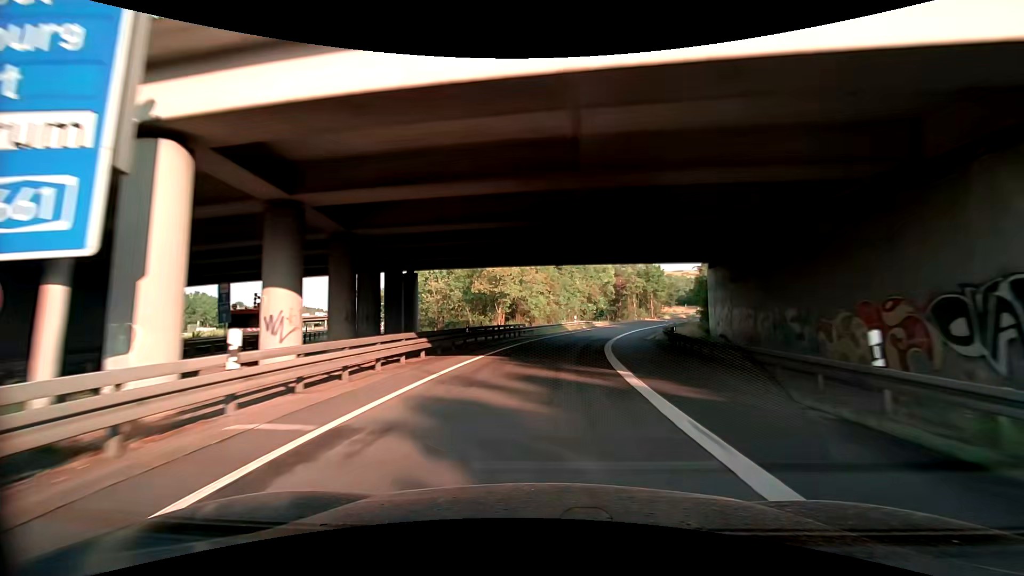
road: motorway_link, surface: asphalt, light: Day
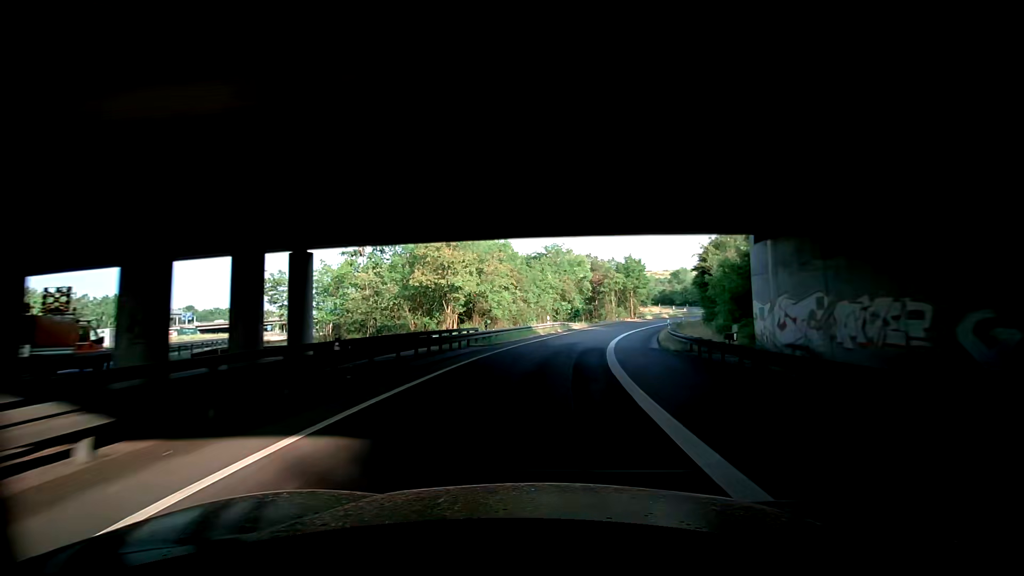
(+0.4, +11.8) m; +3°
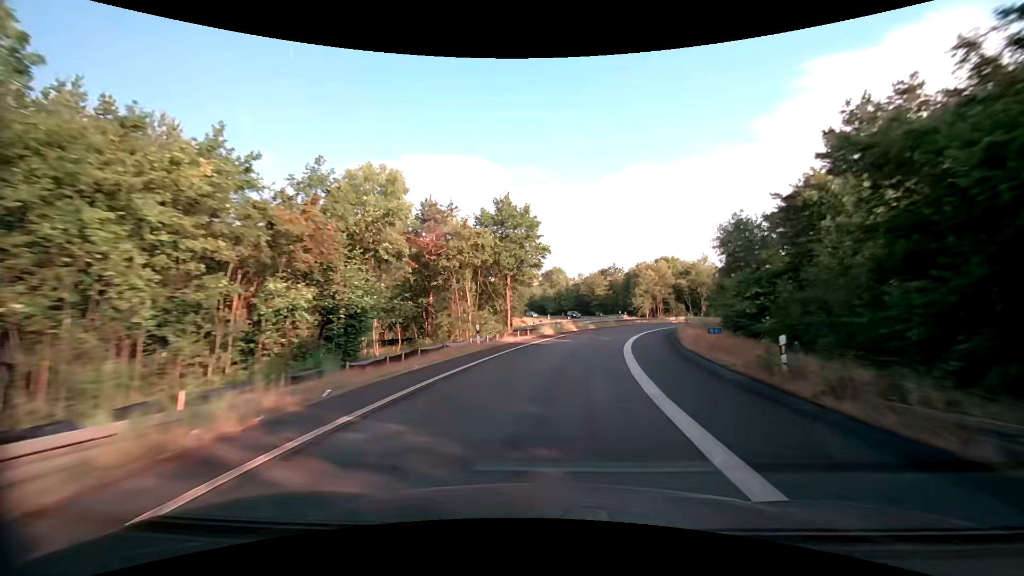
(+4.7, +46.5) m; +16°
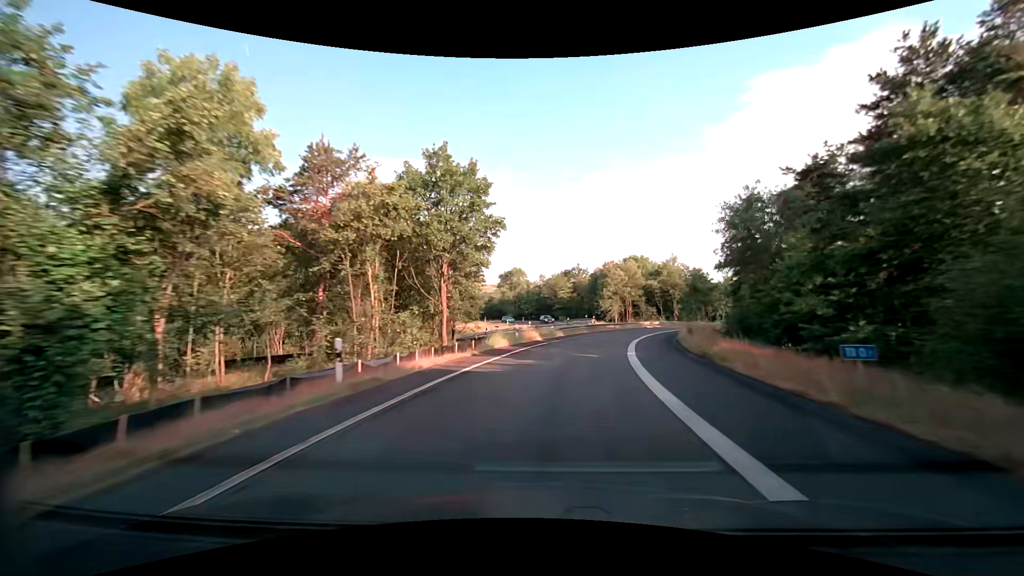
(+0.4, +11.6) m; +4°
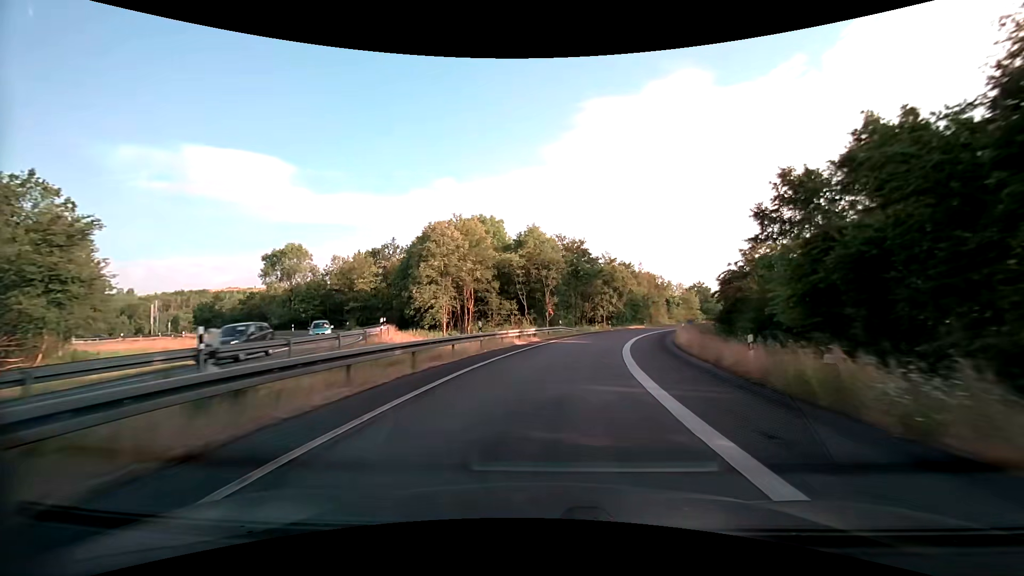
(+7.4, +45.1) m; +18°
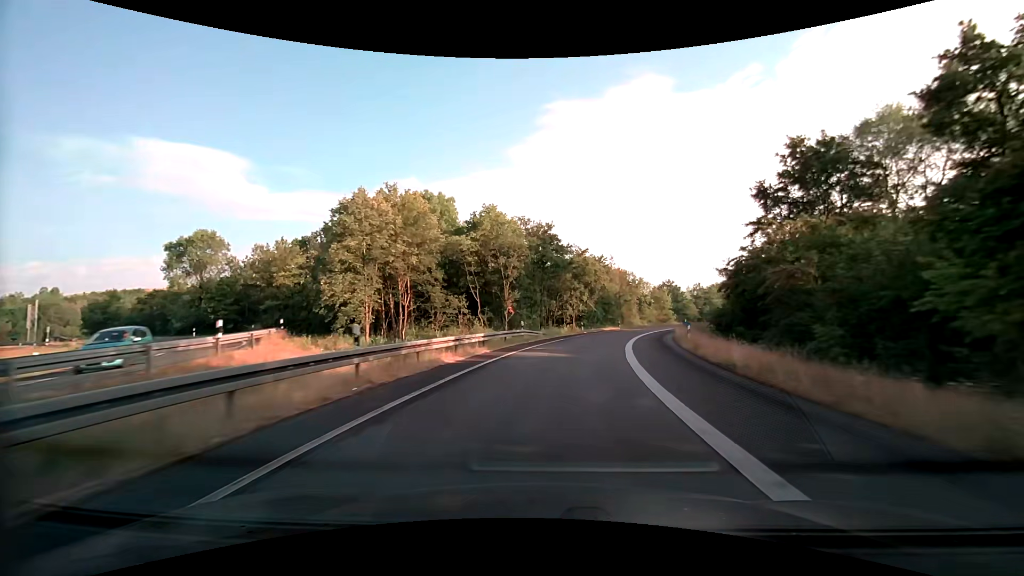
(+0.4, +11.3) m; +4°
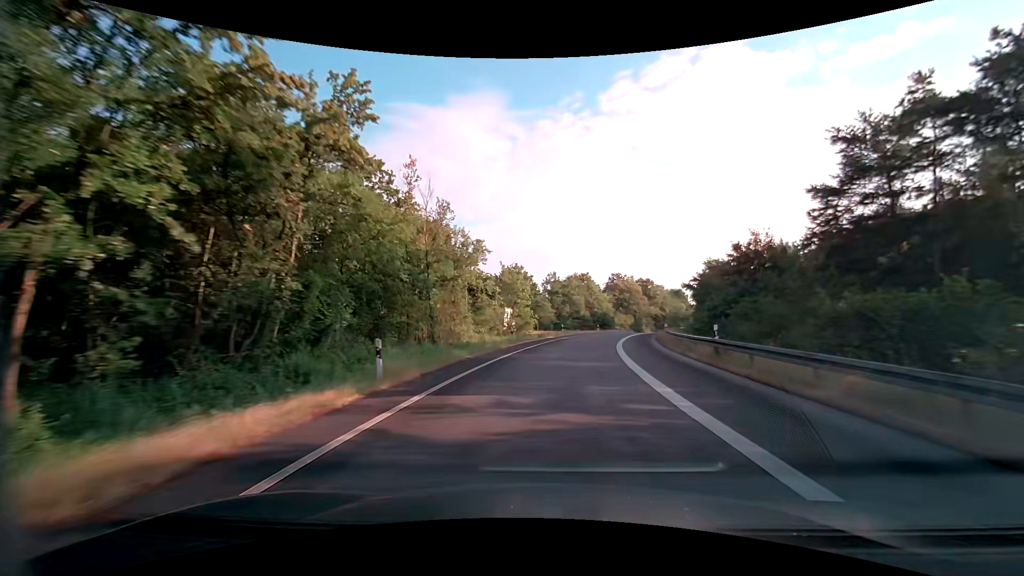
(+9.9, +55.5) m; +20°
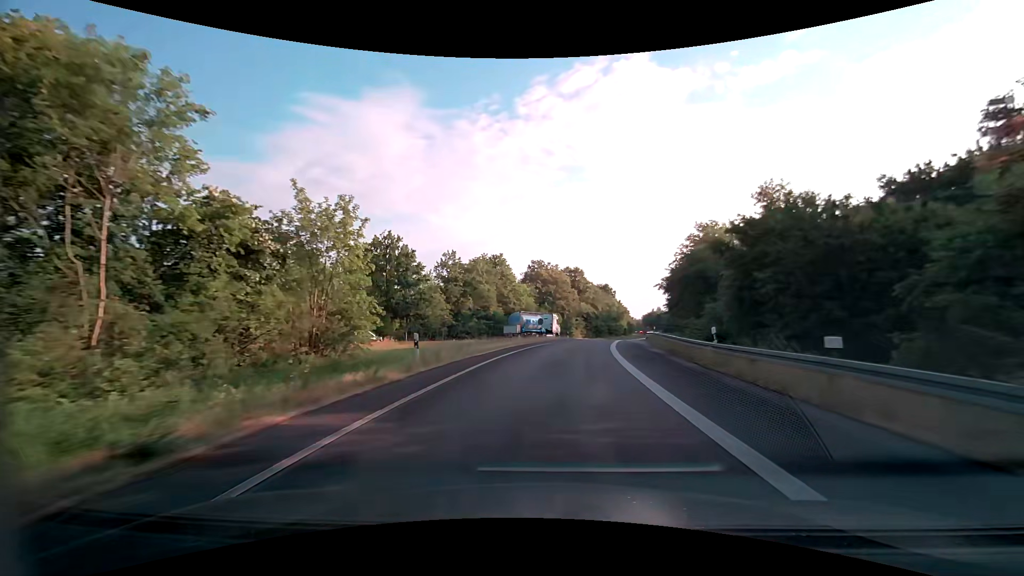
(+2.9, +33.9) m; +9°
(0, +10) (+1, +20) (+2, +30) (+4, +40) (+6, +50) (+8, +59) (+10, +69) (+13, +79) (+16, +88) (+19, +98) m
